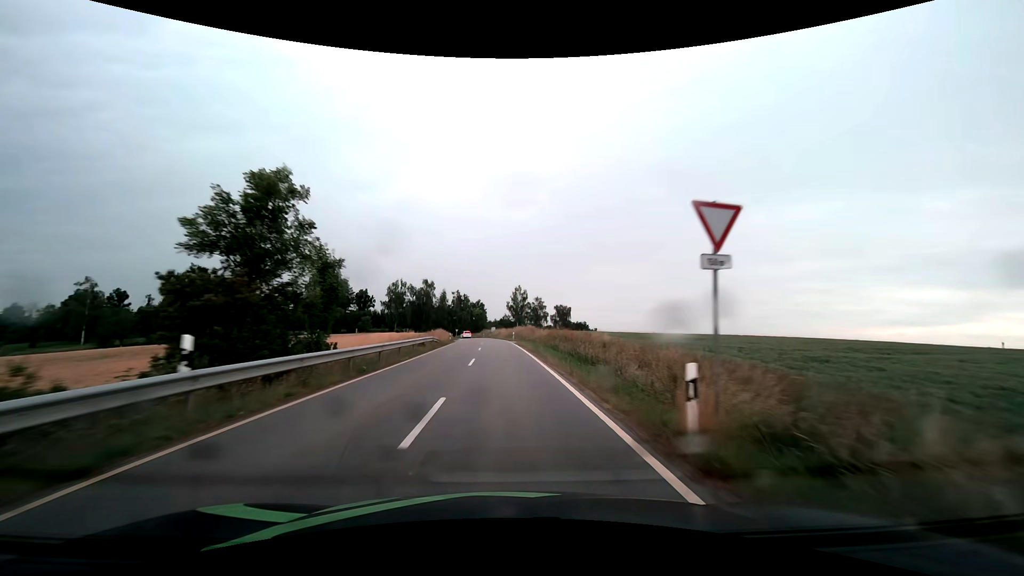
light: Day
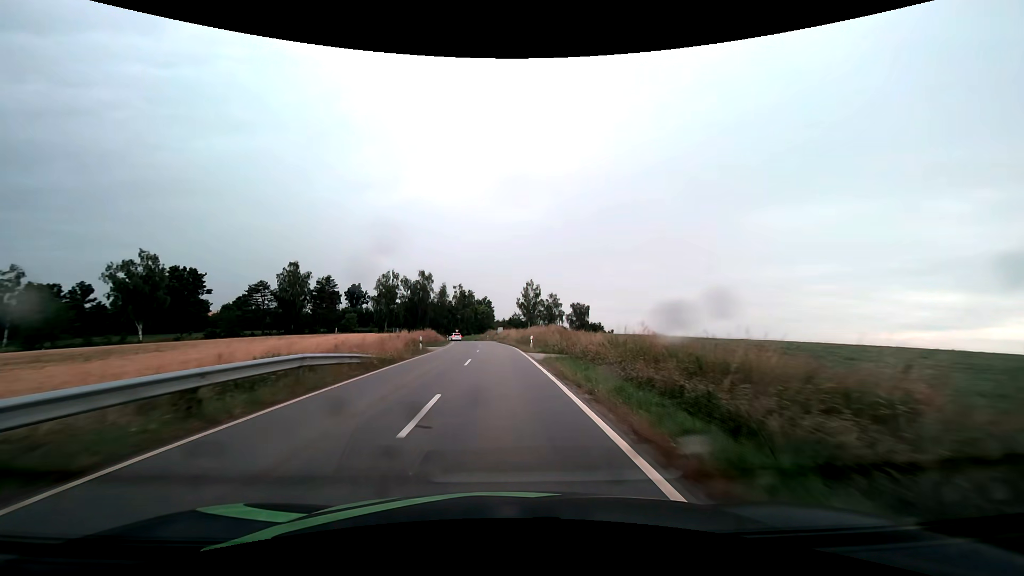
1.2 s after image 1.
(-0.2, +23.6) m; -1°
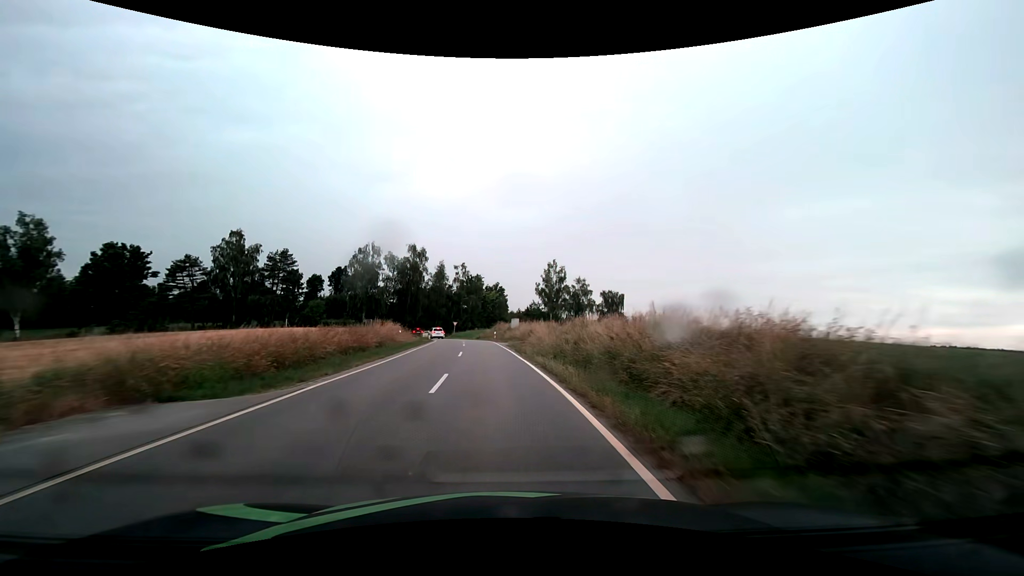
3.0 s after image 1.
(-0.4, +32.5) m; -2°
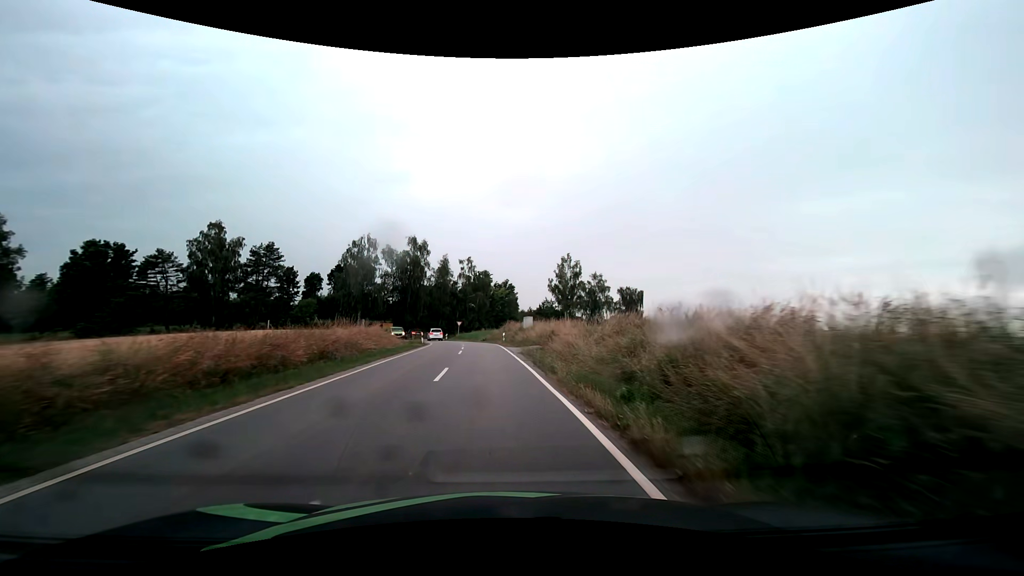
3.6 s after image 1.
(-0.1, +9.9) m; -1°
(0, +10) (-1, +20) (-1, +30) (-2, +40) (-4, +50) (-6, +60) (-9, +69) (-12, +79) (-9, +88) (-2, +95) m
